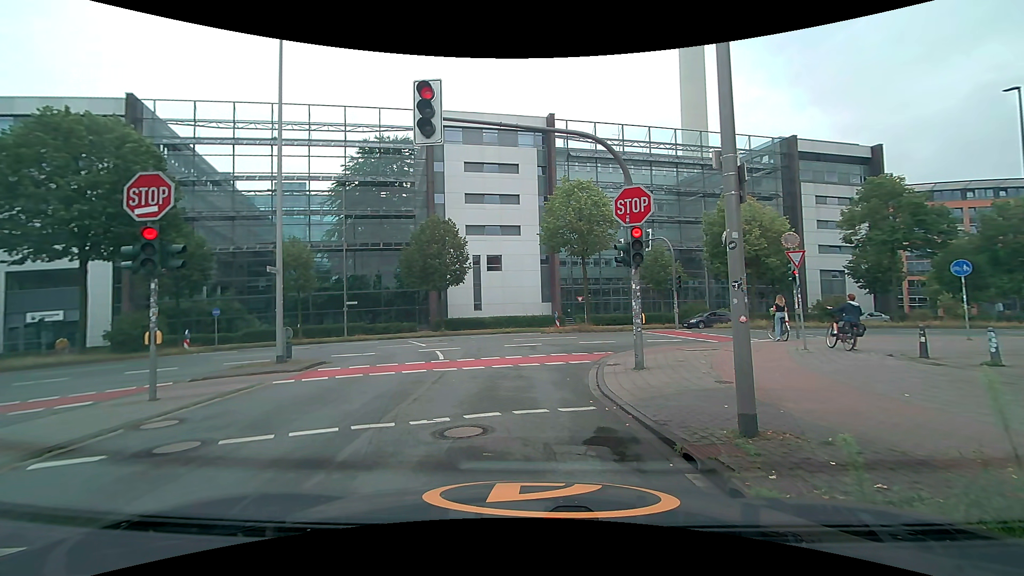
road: unclassified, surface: asphalt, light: Day
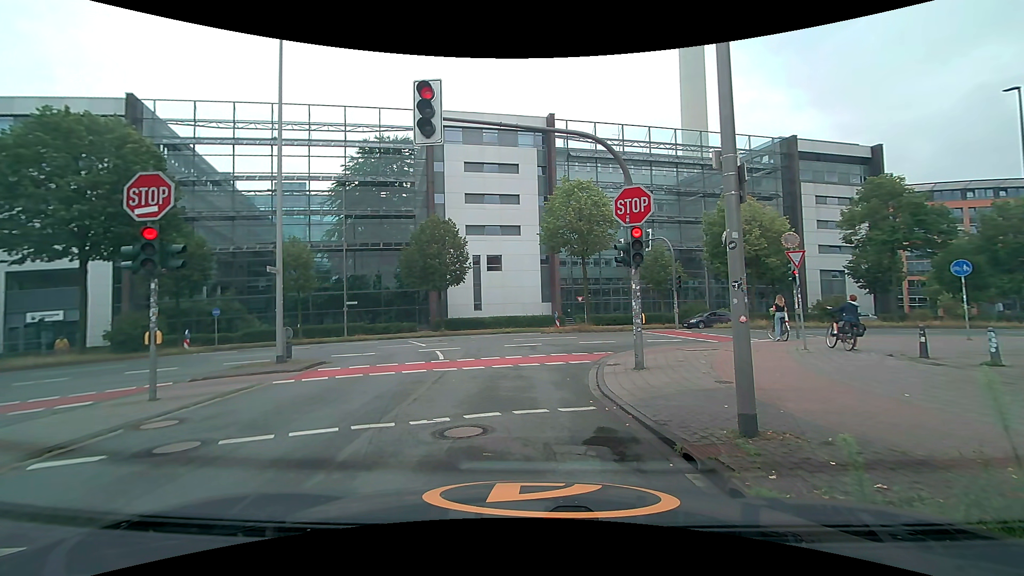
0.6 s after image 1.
(0.0, 0.0) m; 0°
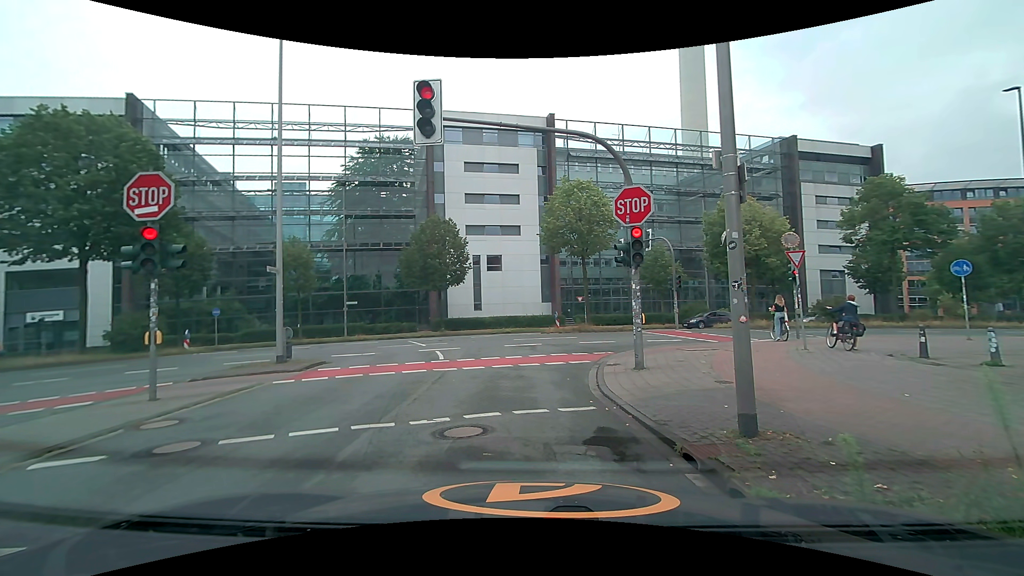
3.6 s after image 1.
(0.0, 0.0) m; 0°
